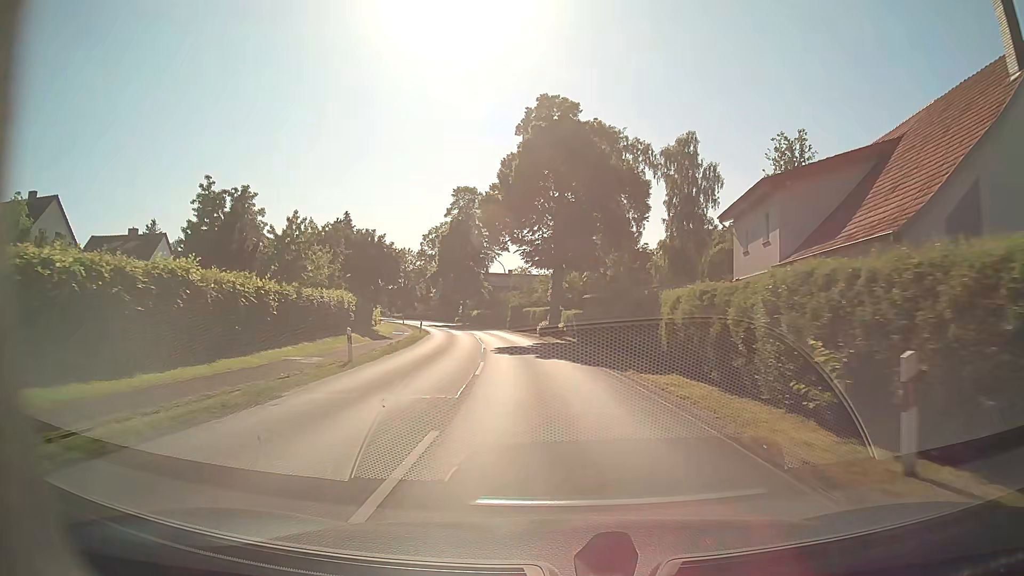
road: secondary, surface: asphalt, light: Day
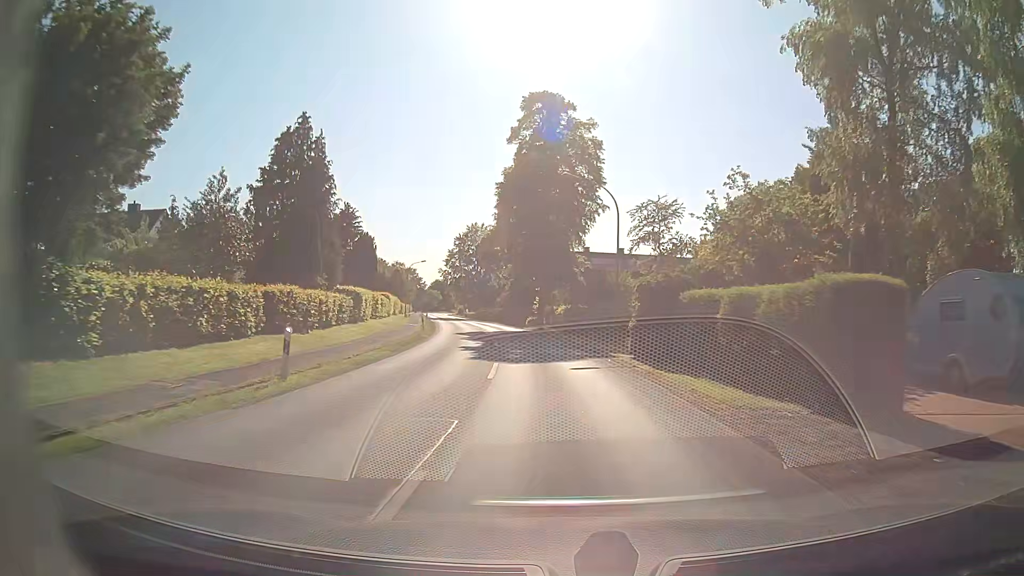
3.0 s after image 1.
(-3.1, +39.4) m; -9°
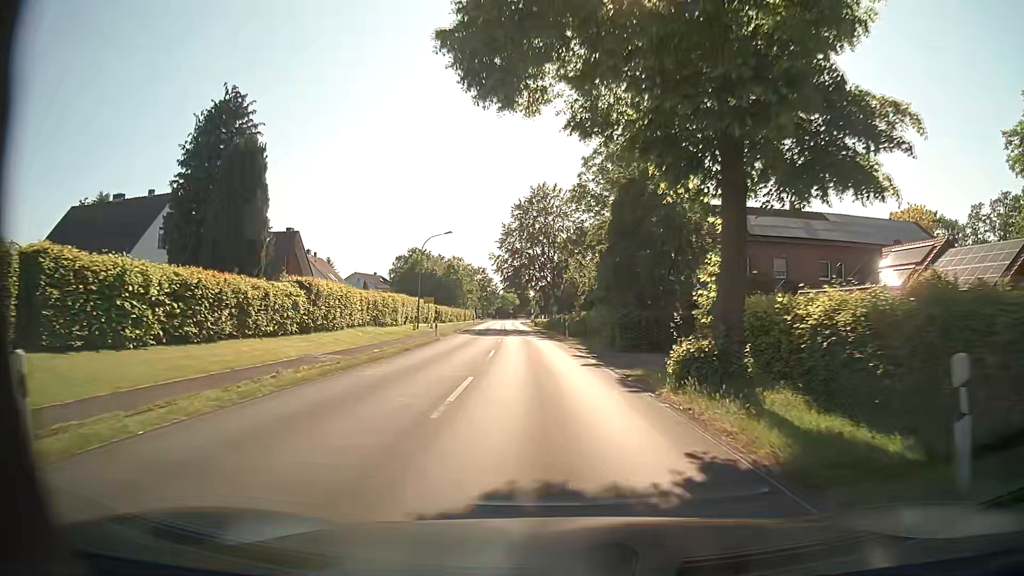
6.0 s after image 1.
(-2.6, +39.5) m; -7°
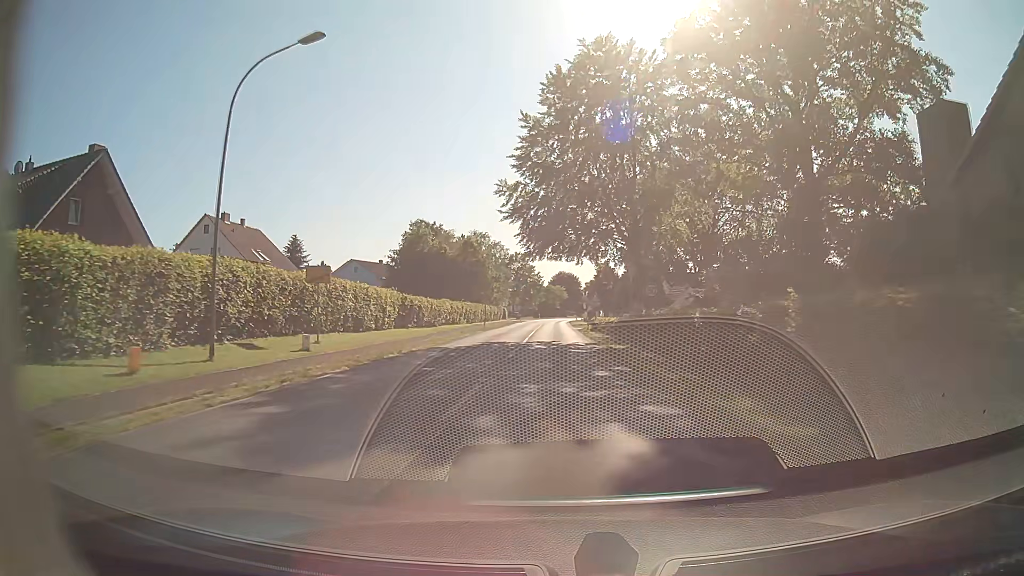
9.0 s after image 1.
(-2.1, +39.6) m; -5°
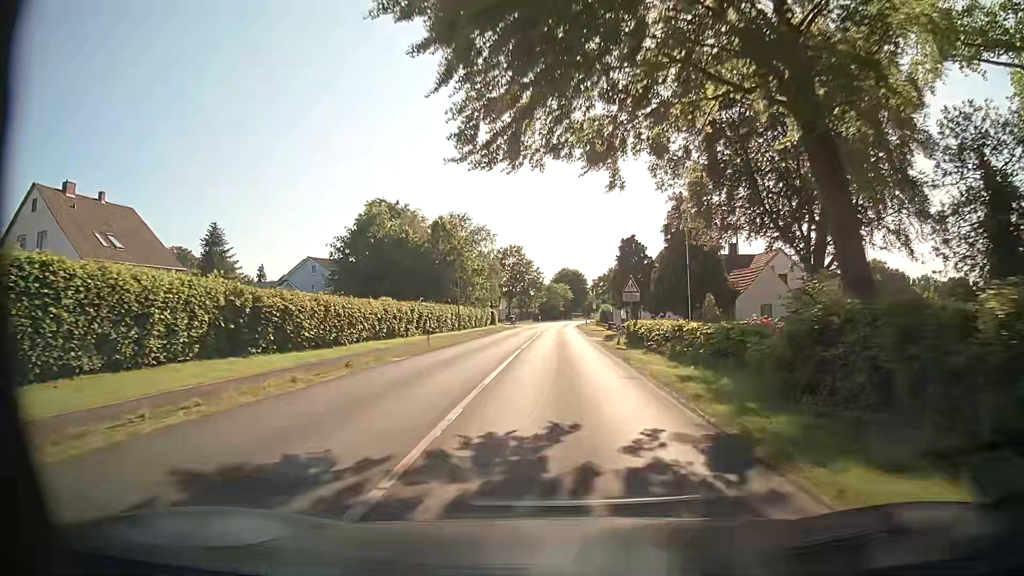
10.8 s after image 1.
(0.0, +23.9) m; 0°
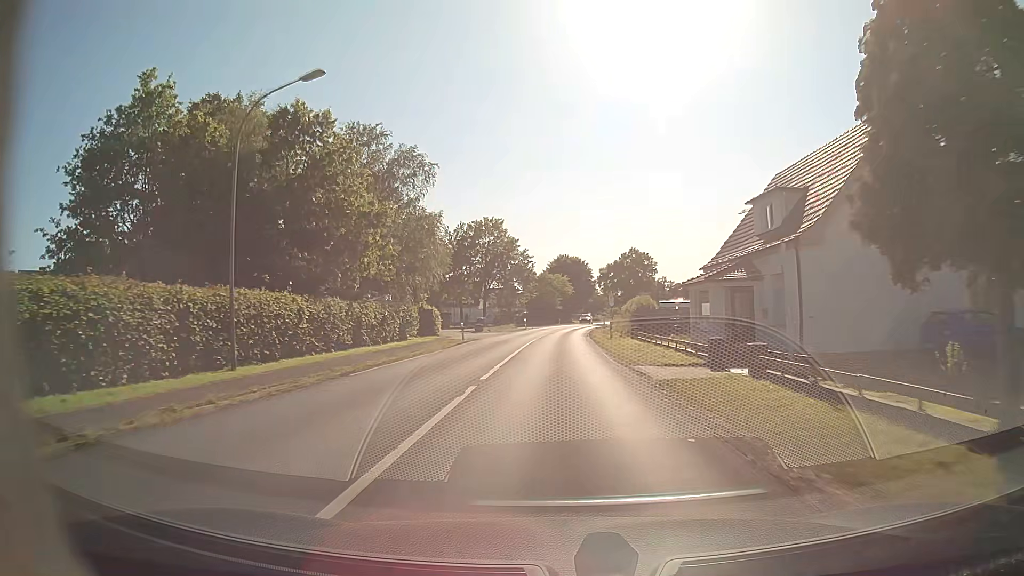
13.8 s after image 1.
(+0.3, +39.8) m; 0°
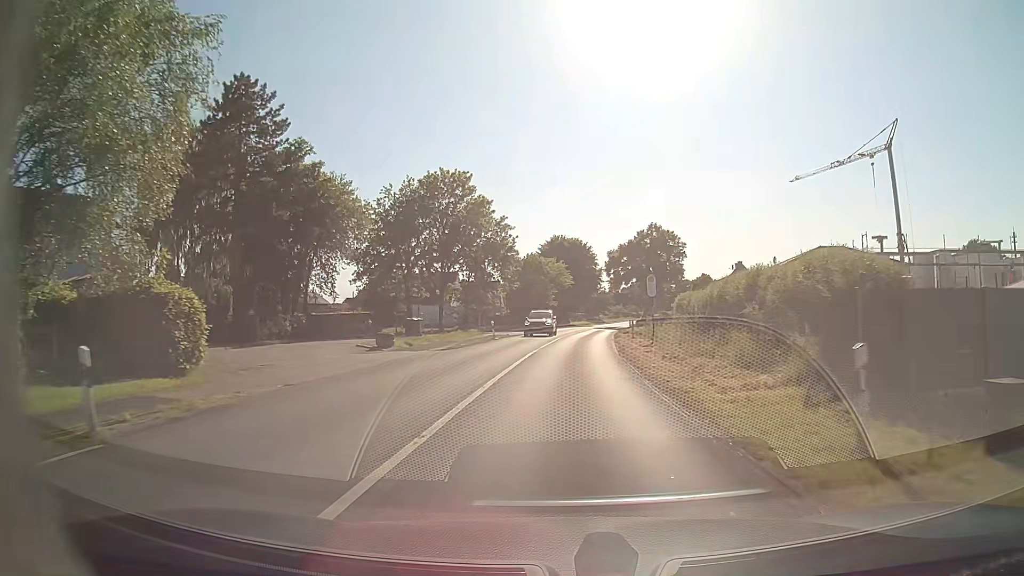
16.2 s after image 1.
(+0.2, +31.8) m; +1°
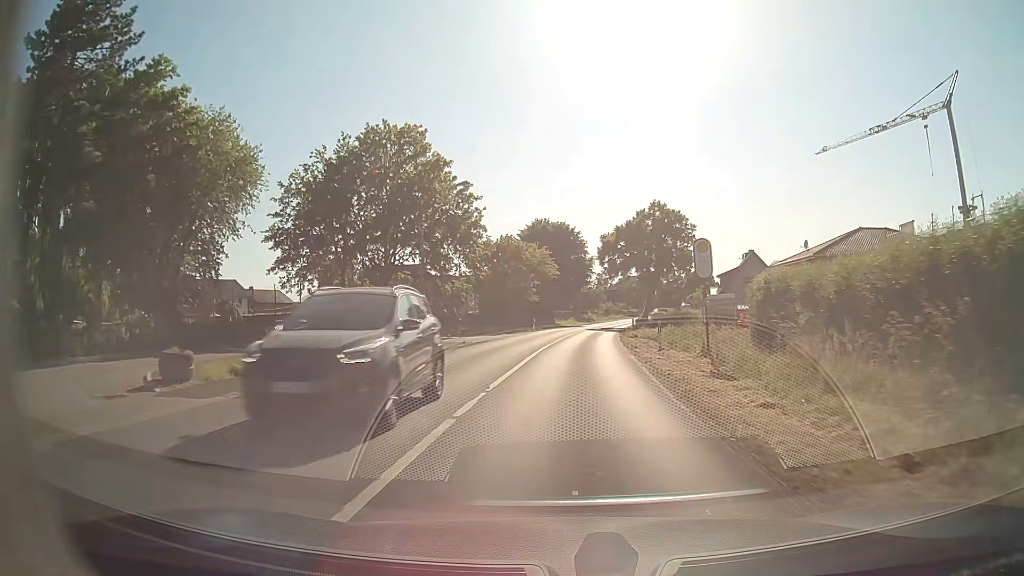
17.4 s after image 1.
(+0.1, +15.9) m; +1°
(0, +10) (0, +20) (+1, +30) (+2, +40) (+3, +50) (+4, +60) (+6, +70) (+7, +80) (+9, +89) (+11, +99) m
